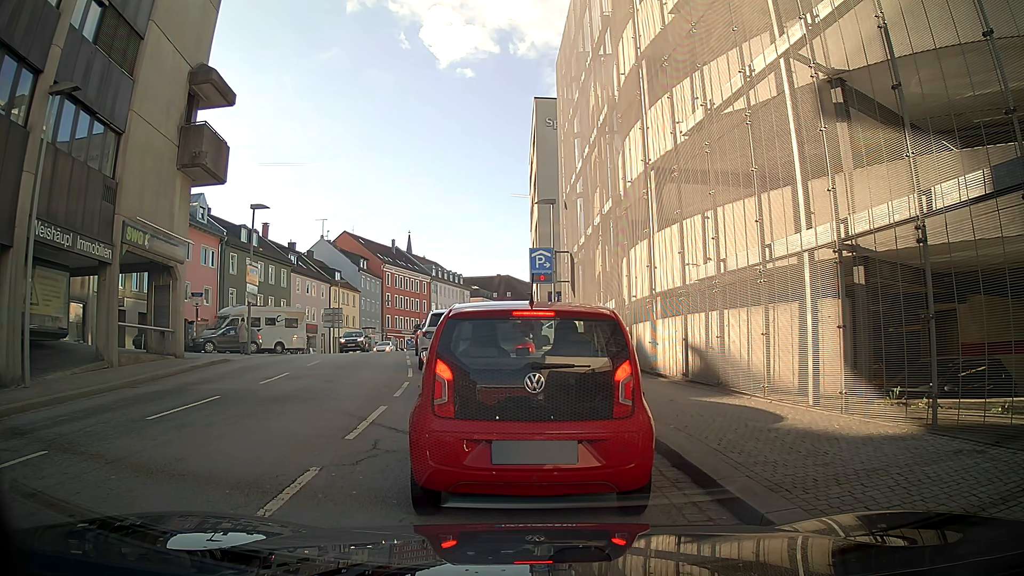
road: tertiary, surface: asphalt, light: Day
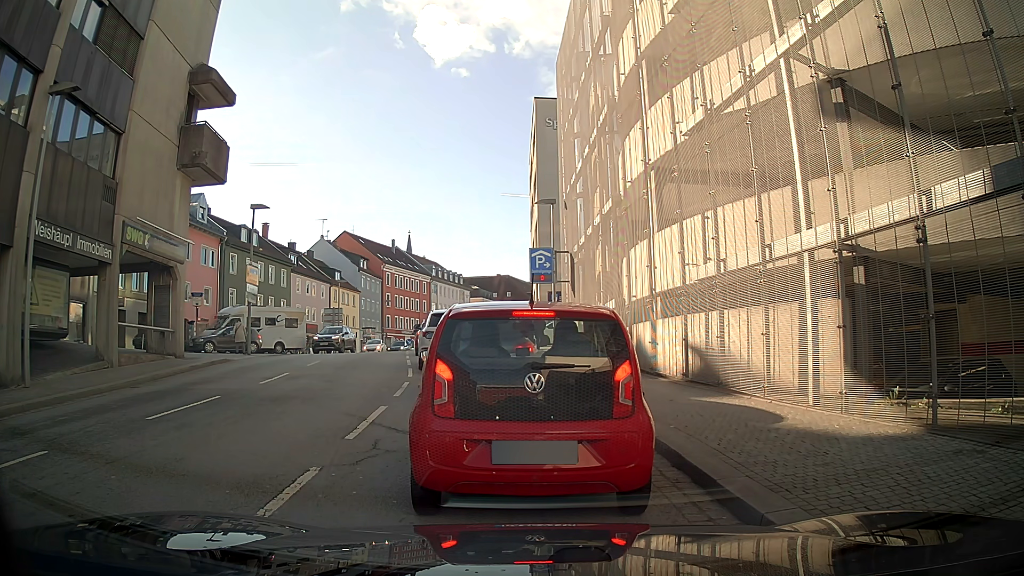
(0.0, 0.0) m; 0°
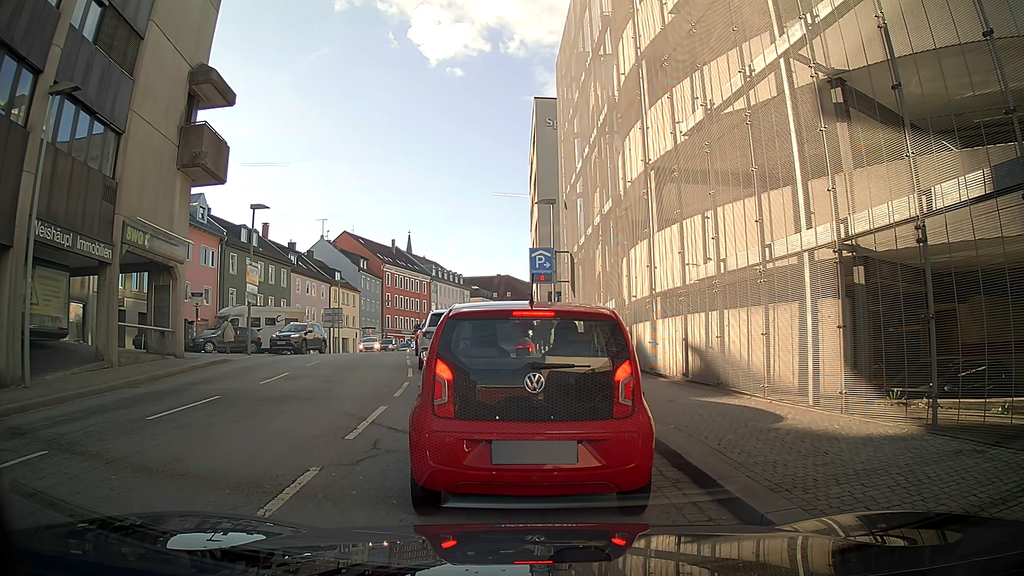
(0.0, 0.0) m; 0°
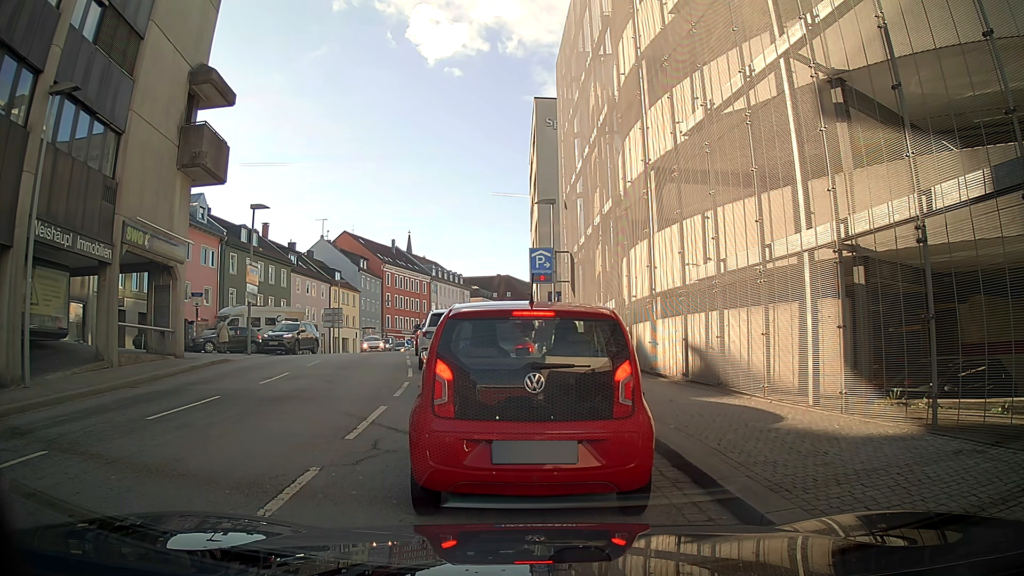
(0.0, 0.0) m; 0°
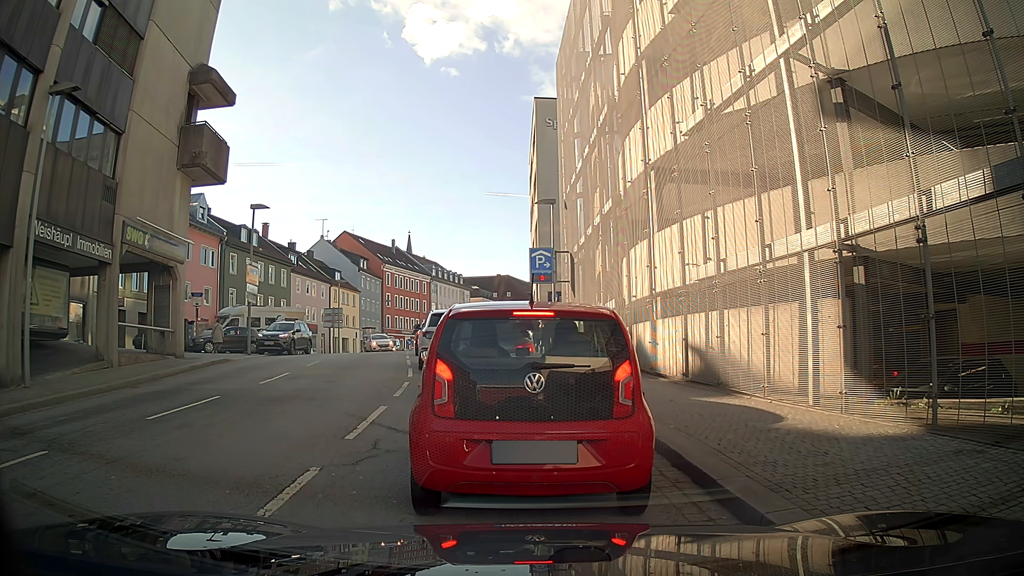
(0.0, 0.0) m; 0°
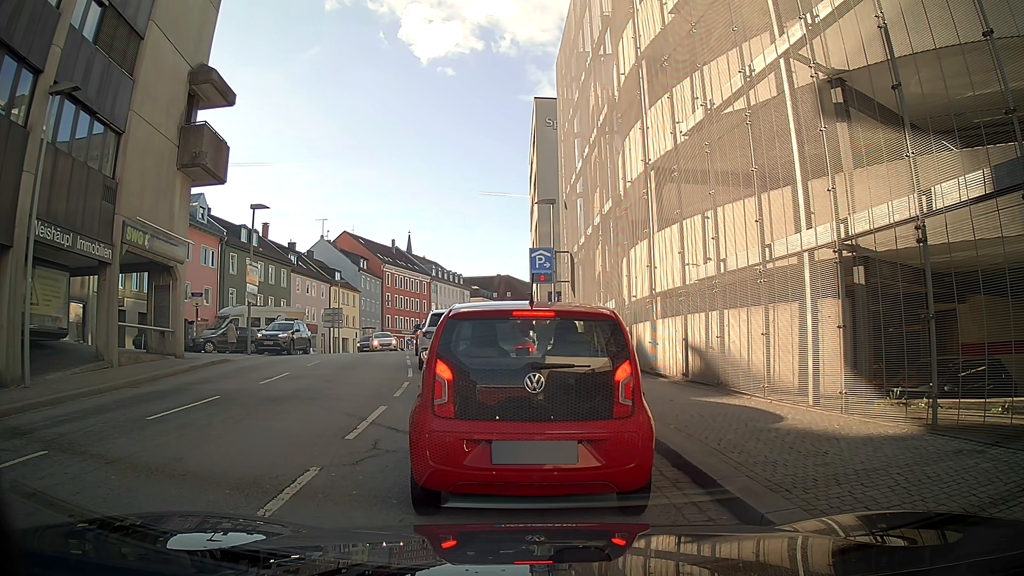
(0.0, 0.0) m; 0°
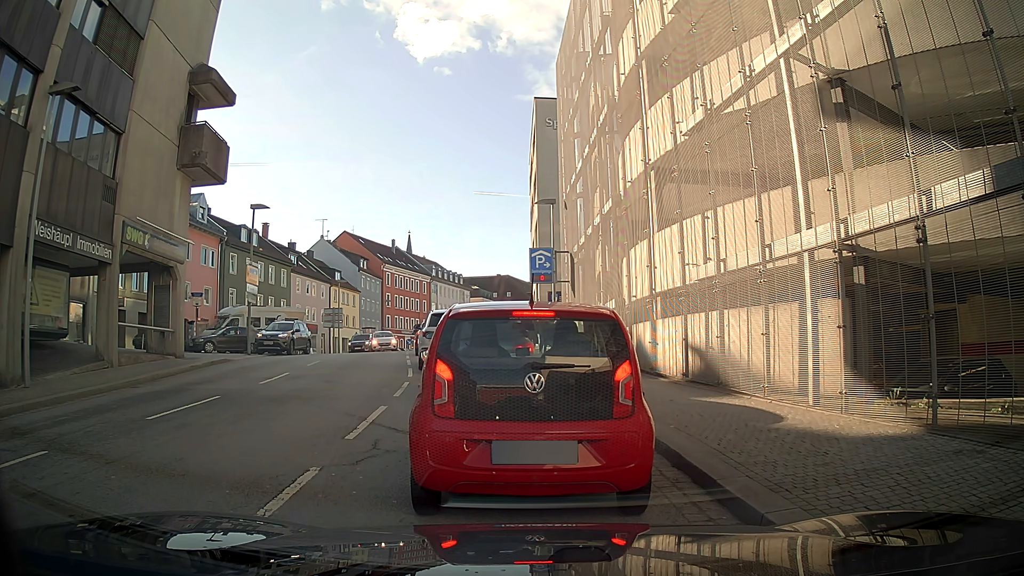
(0.0, 0.0) m; 0°
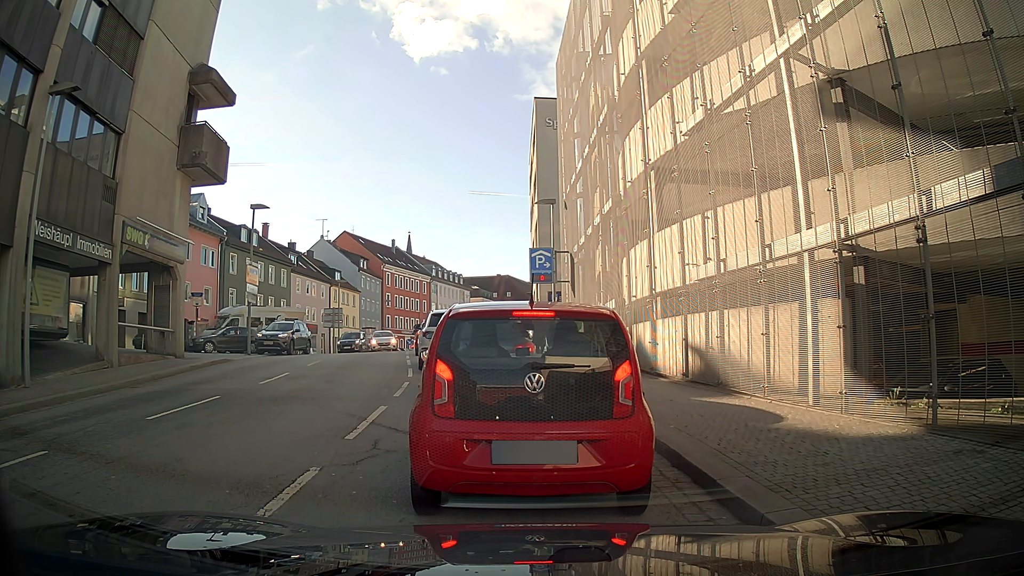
(0.0, 0.0) m; 0°
